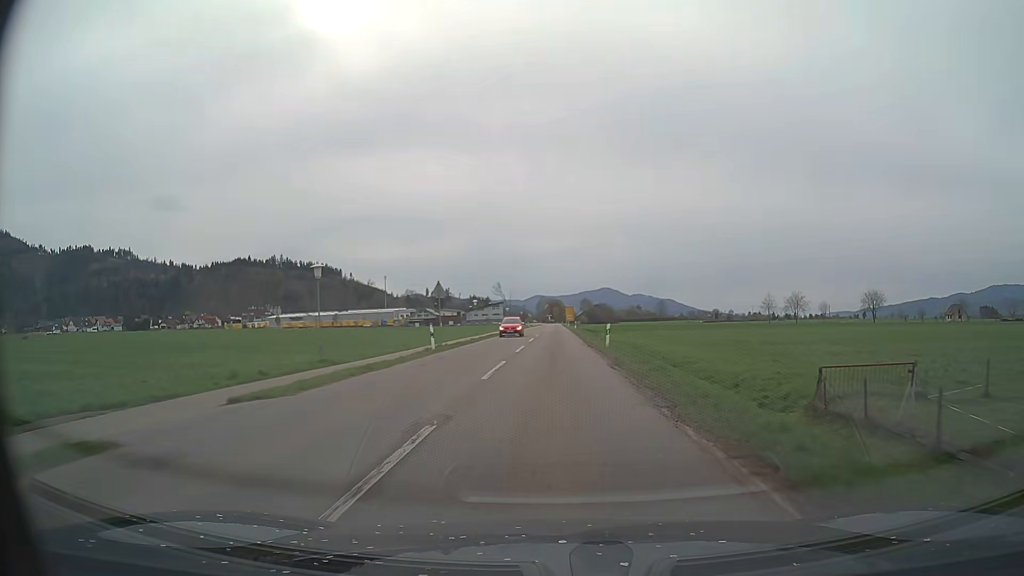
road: secondary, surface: asphalt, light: Day
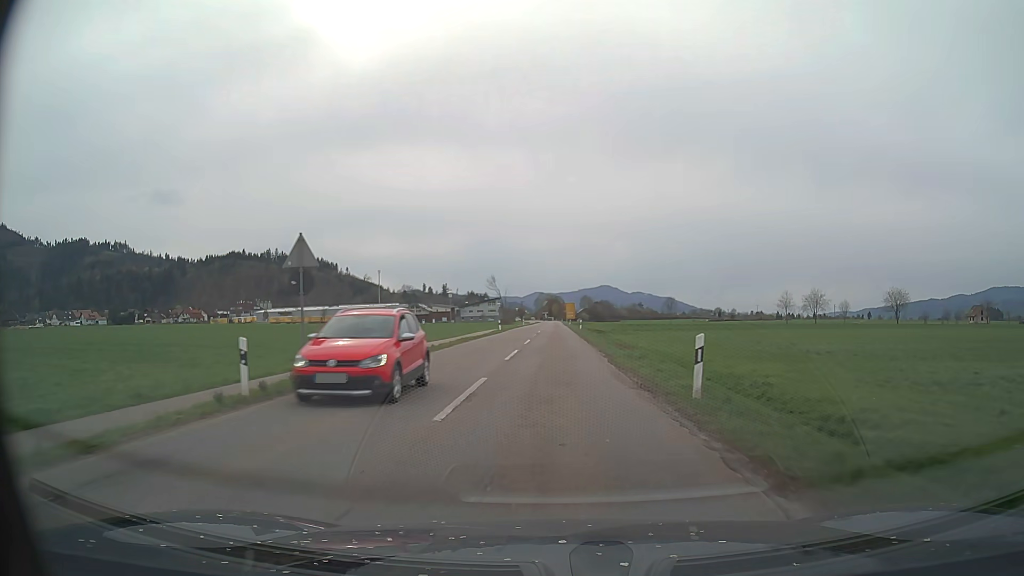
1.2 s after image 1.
(0.0, +18.2) m; 0°
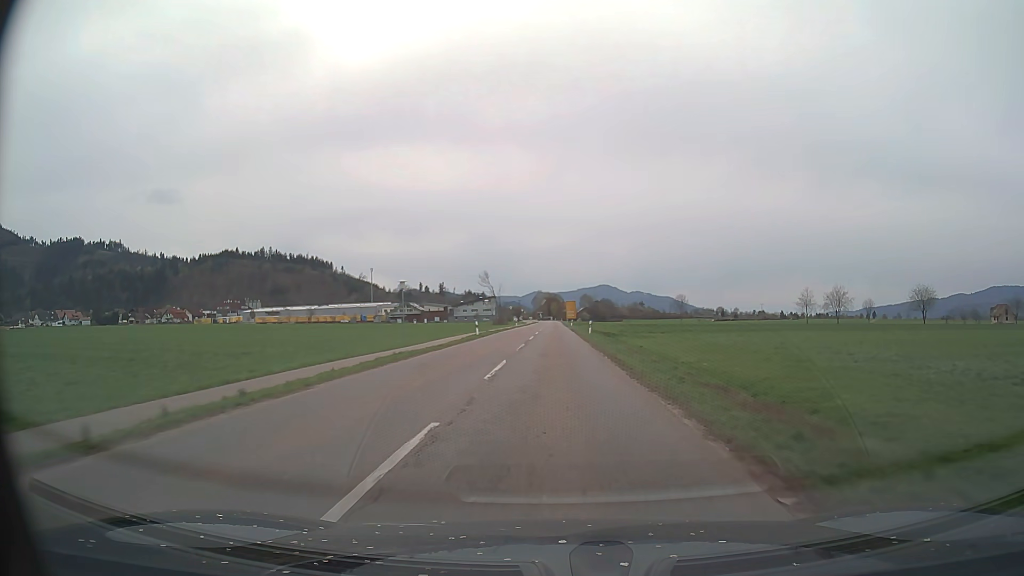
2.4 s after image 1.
(0.0, +18.4) m; 0°
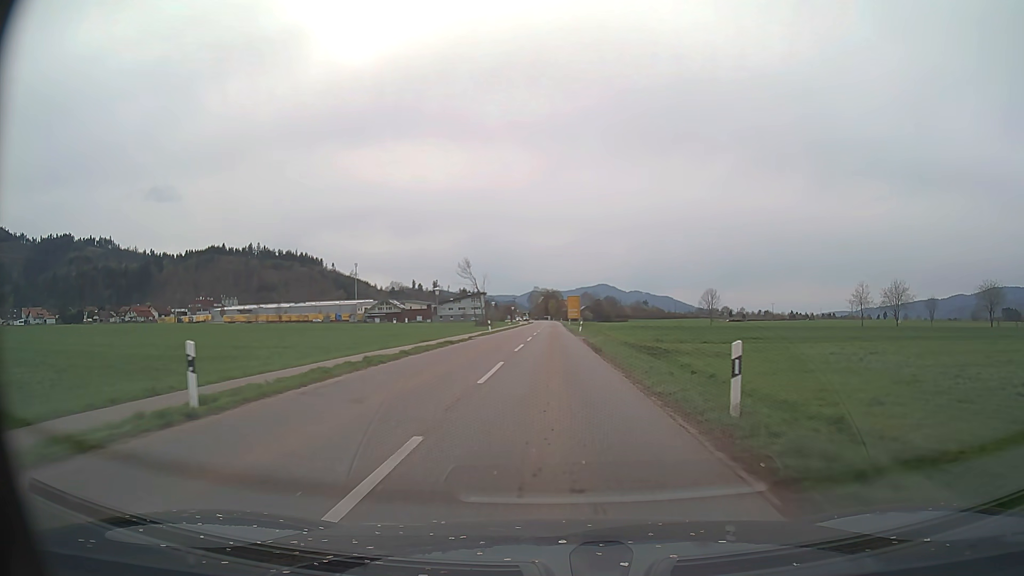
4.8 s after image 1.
(-0.1, +37.3) m; 0°
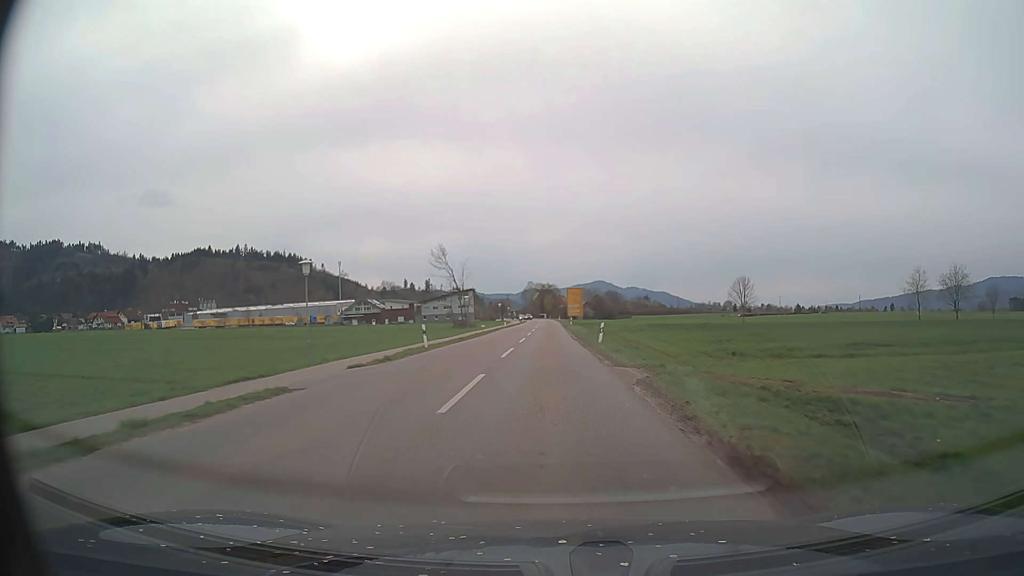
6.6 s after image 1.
(0.0, +28.2) m; 0°
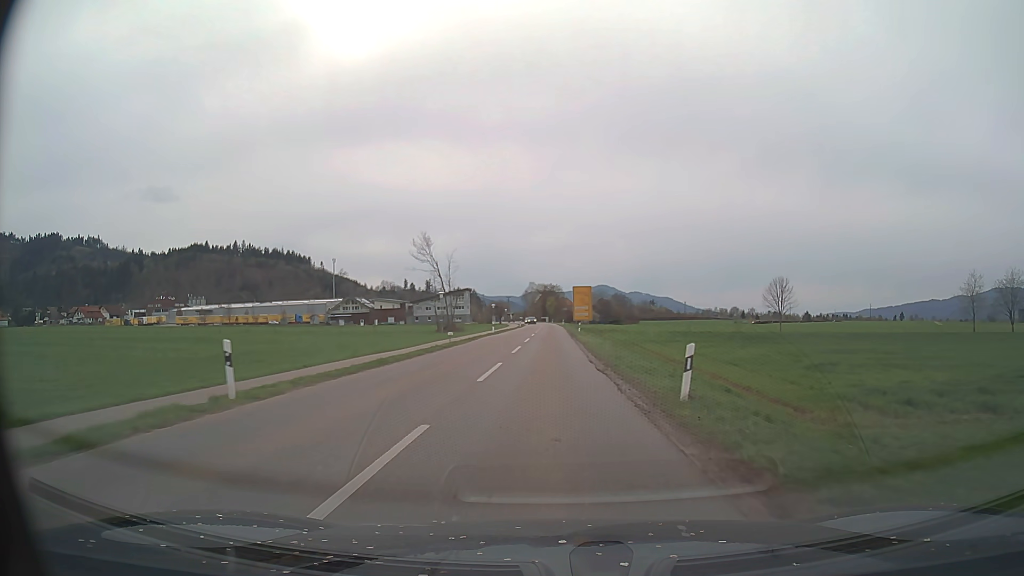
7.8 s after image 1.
(-0.1, +18.9) m; -1°
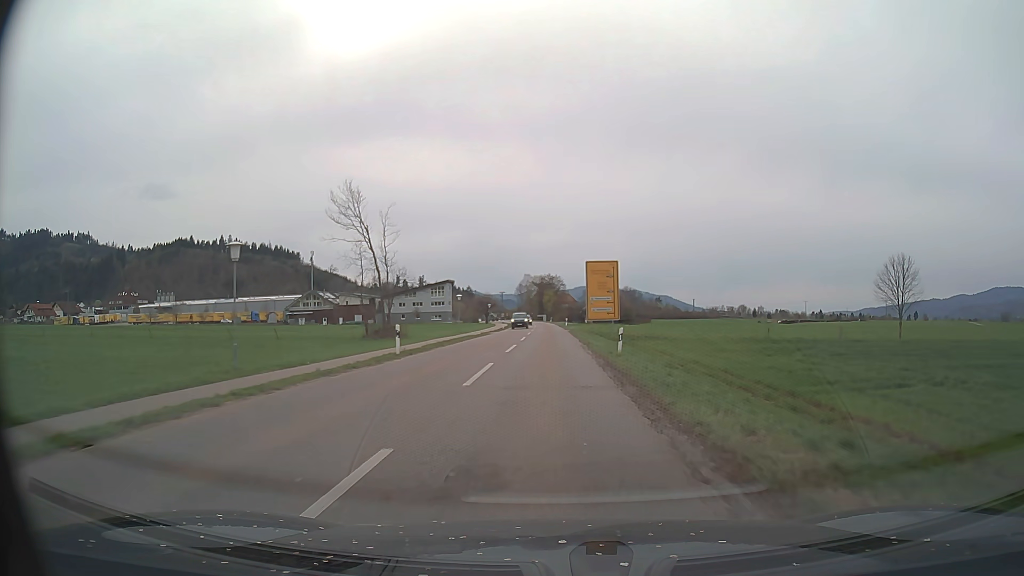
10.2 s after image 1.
(+0.1, +38.0) m; 0°
(0, +10) (0, +20) (0, +30) (0, +40) (0, +50) (0, +60) (0, +70) (-1, +80) (-1, +90) (-1, +100) m
